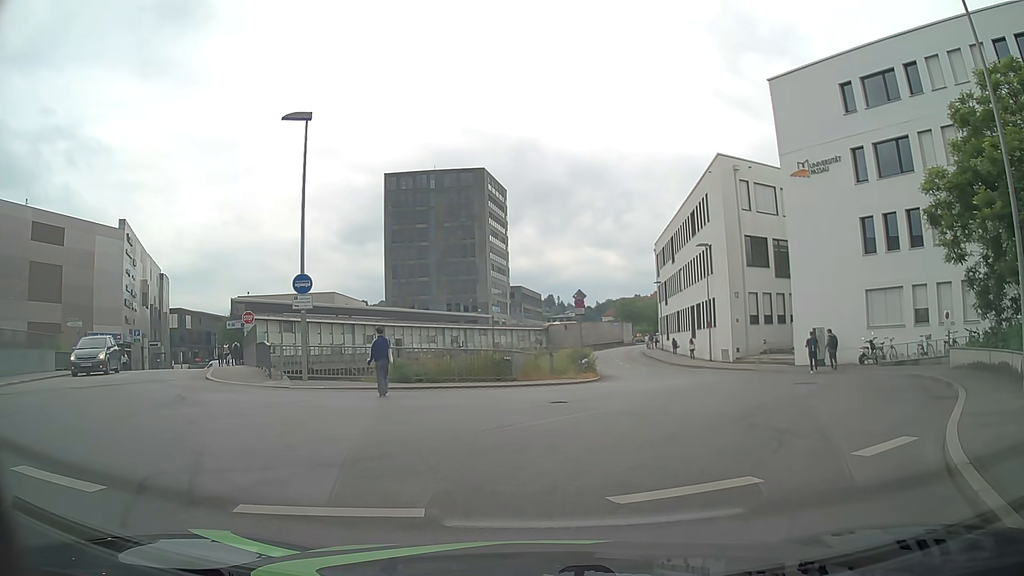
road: residential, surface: asphalt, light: Day
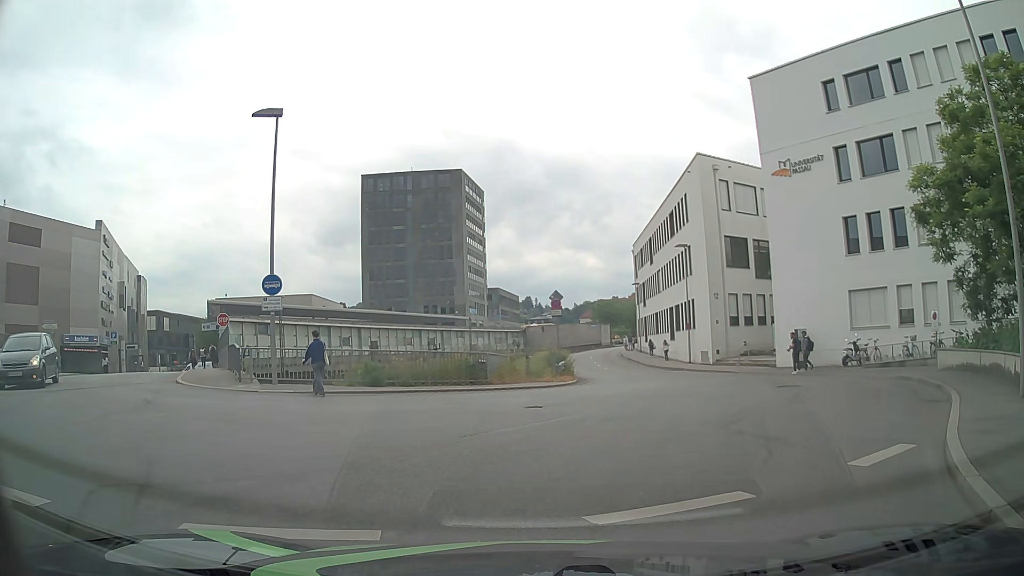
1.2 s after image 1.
(0.0, +0.5) m; 0°
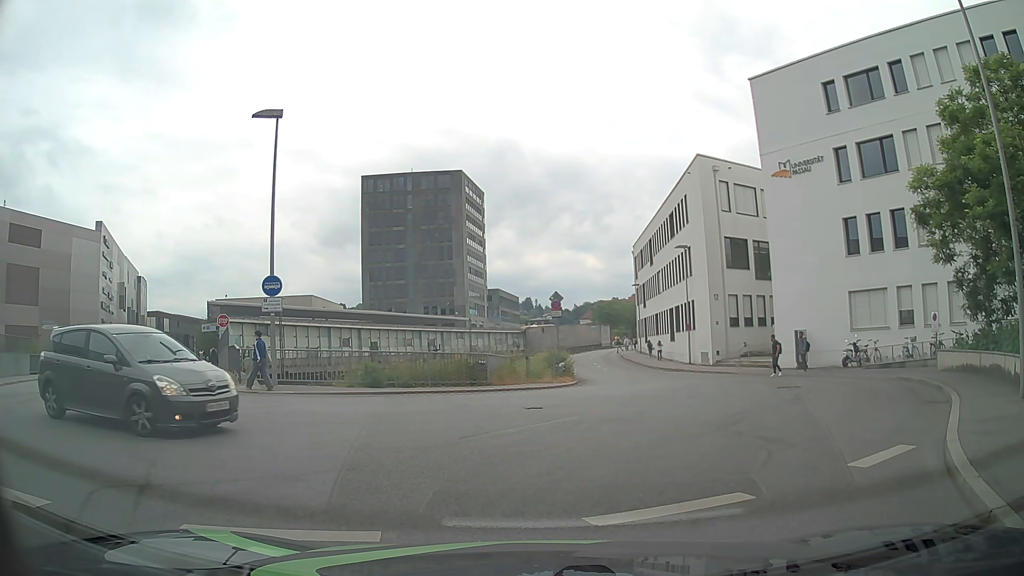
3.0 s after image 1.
(0.0, +0.1) m; 0°
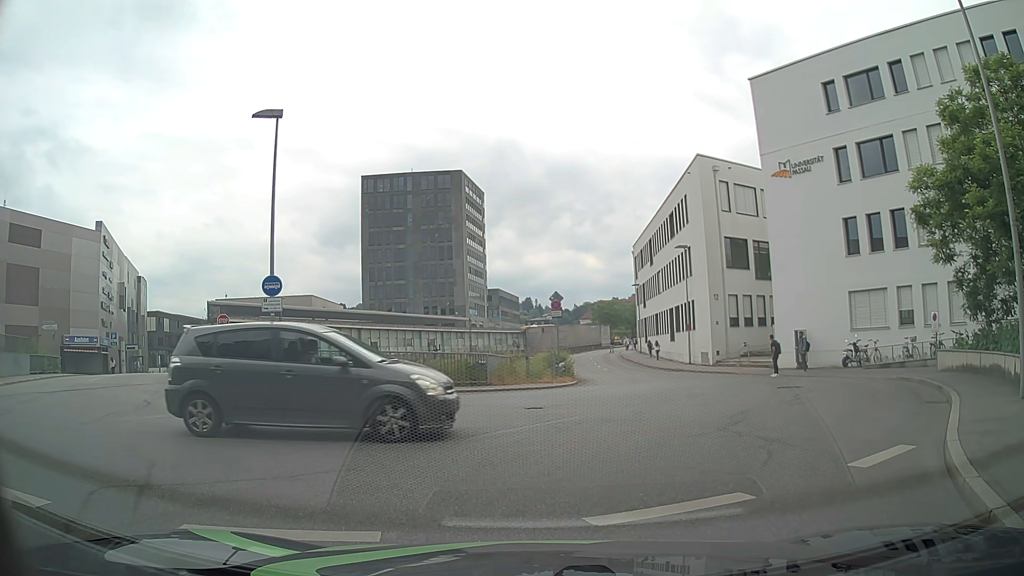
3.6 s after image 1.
(0.0, 0.0) m; 0°
